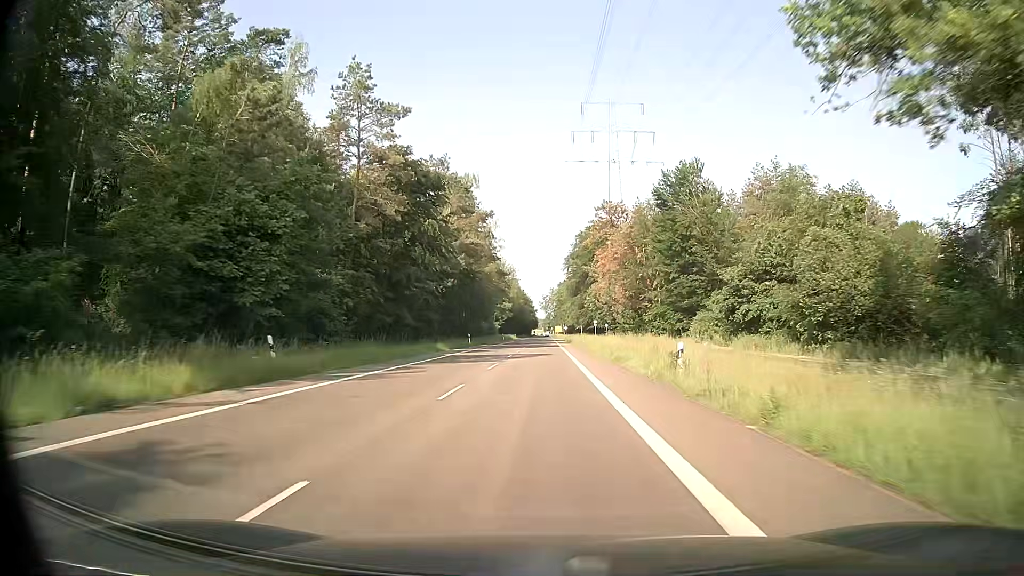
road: secondary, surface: asphalt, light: Day
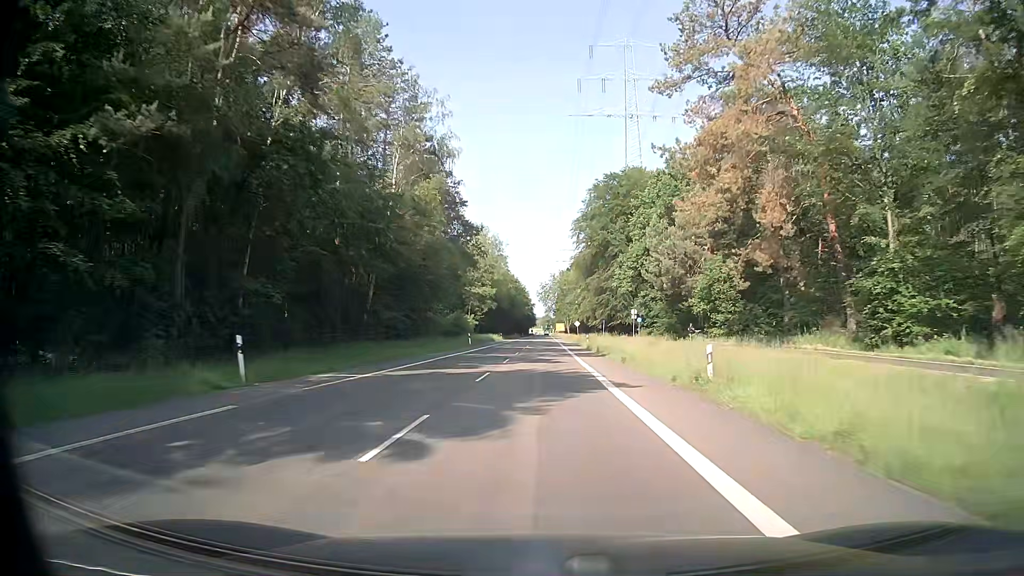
(-0.1, +52.3) m; 0°
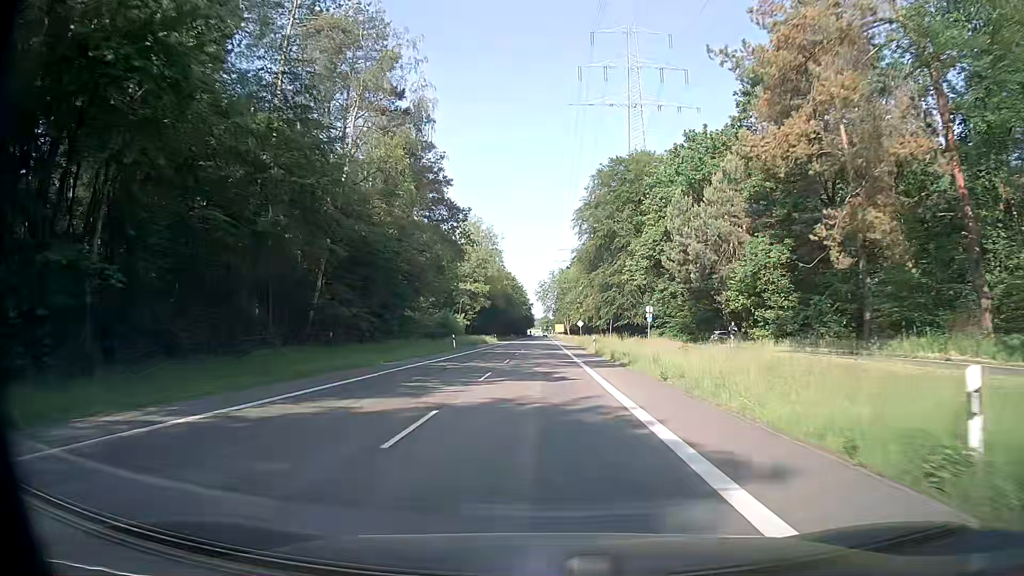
(0.0, +10.5) m; 0°
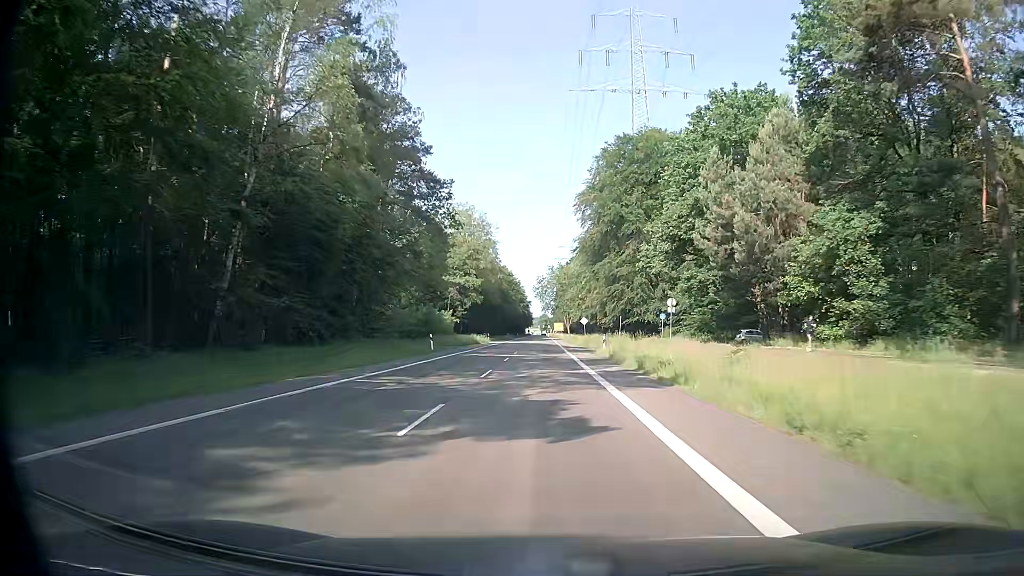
(0.0, +10.6) m; 0°
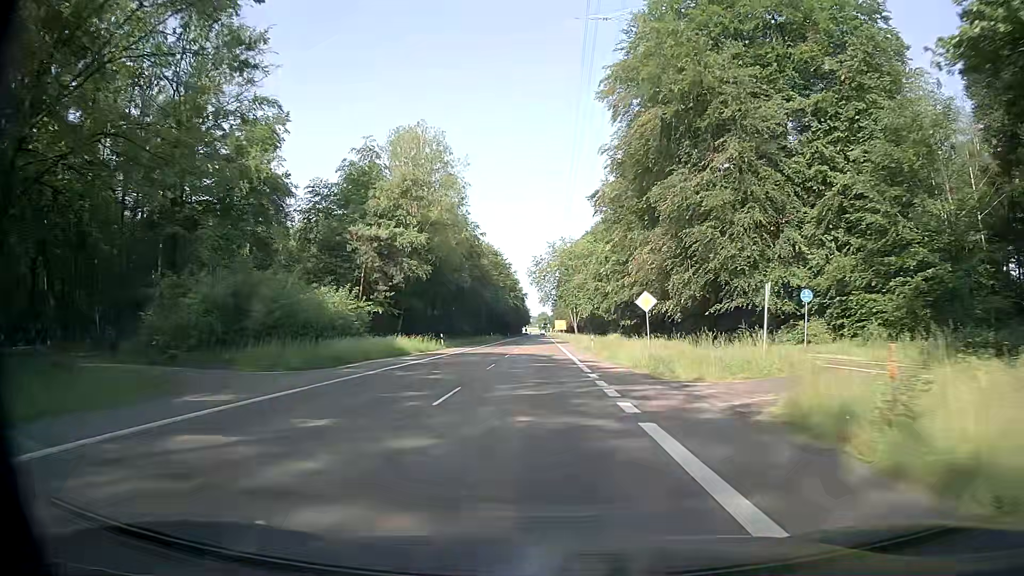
(+0.2, +42.2) m; 0°
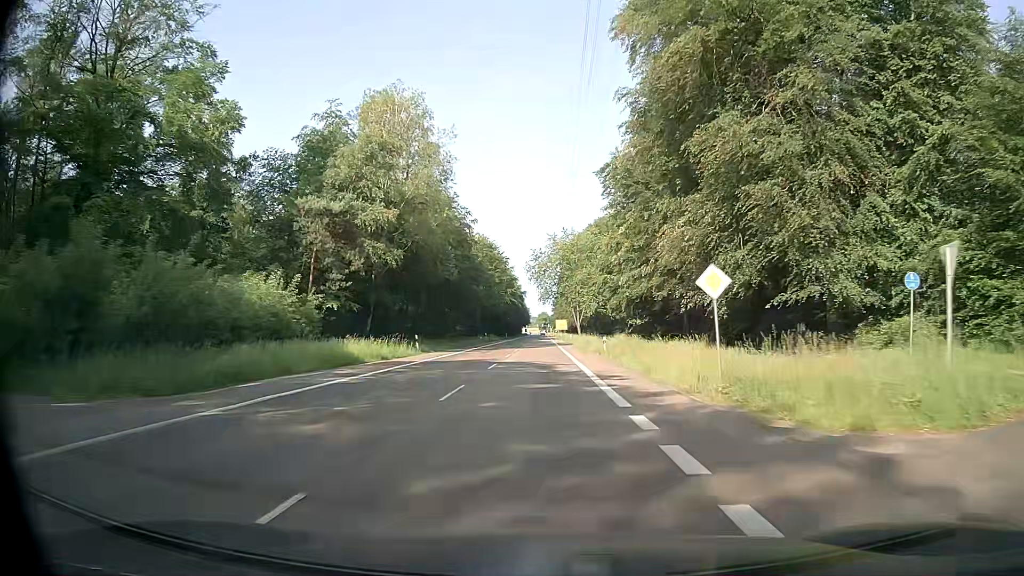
(0.0, +10.5) m; 0°
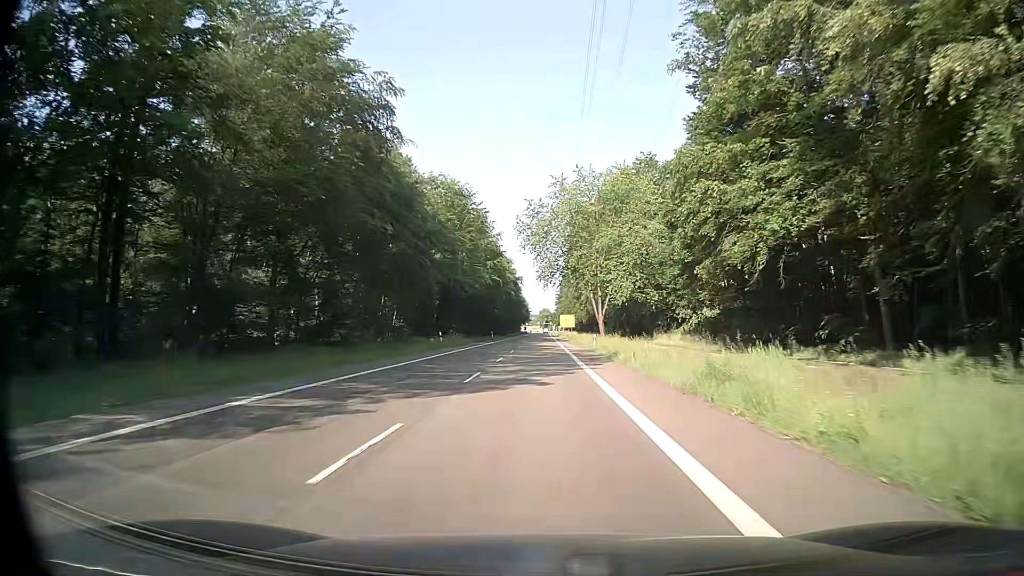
(-0.1, +41.5) m; 0°
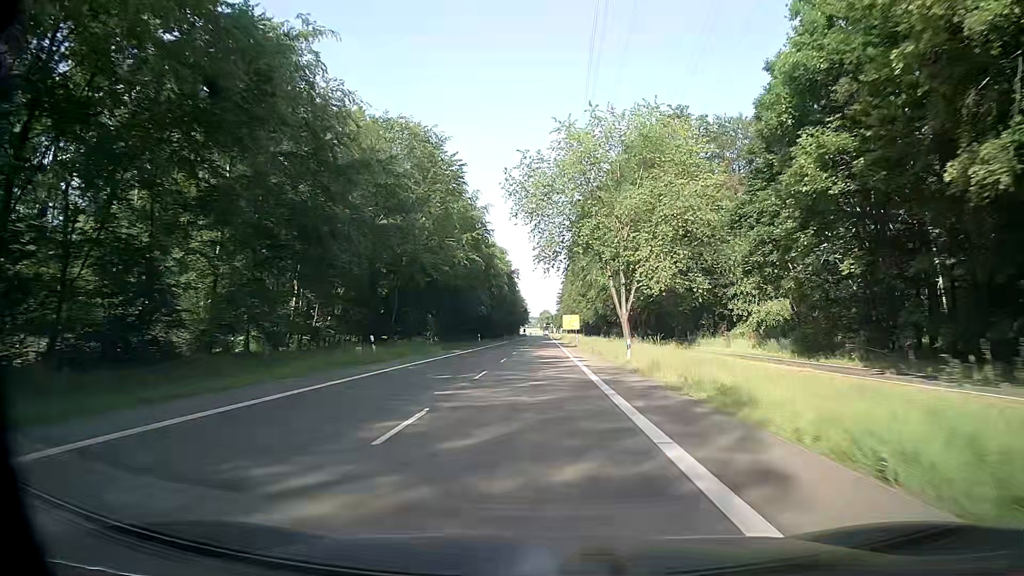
(0.0, +20.6) m; +1°
(0, +10) (0, +20) (0, +30) (-1, +40) (-1, +50) (-1, +60) (-1, +70) (-1, +80) (-1, +90) (-1, +100) m
